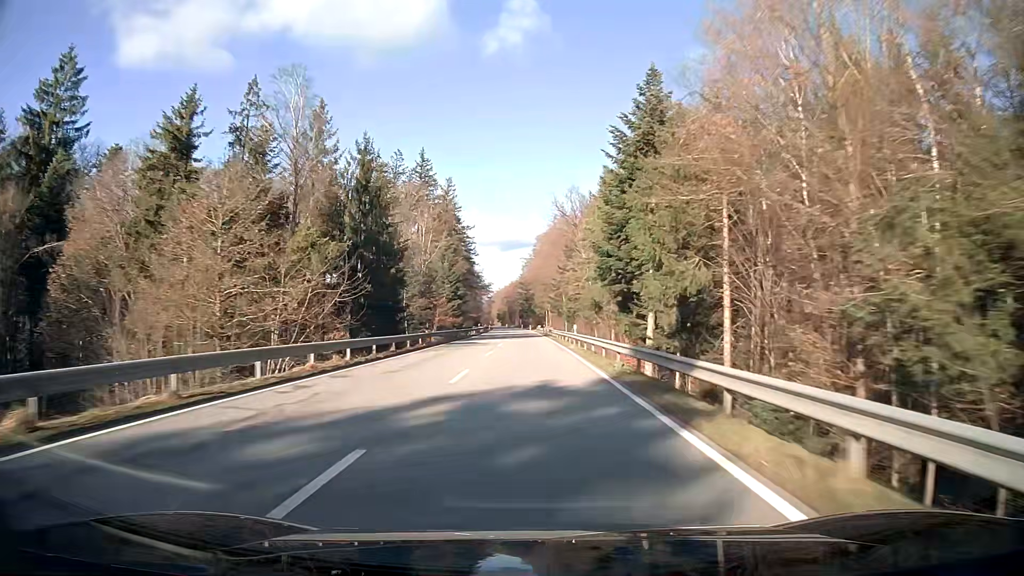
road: secondary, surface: asphalt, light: Day
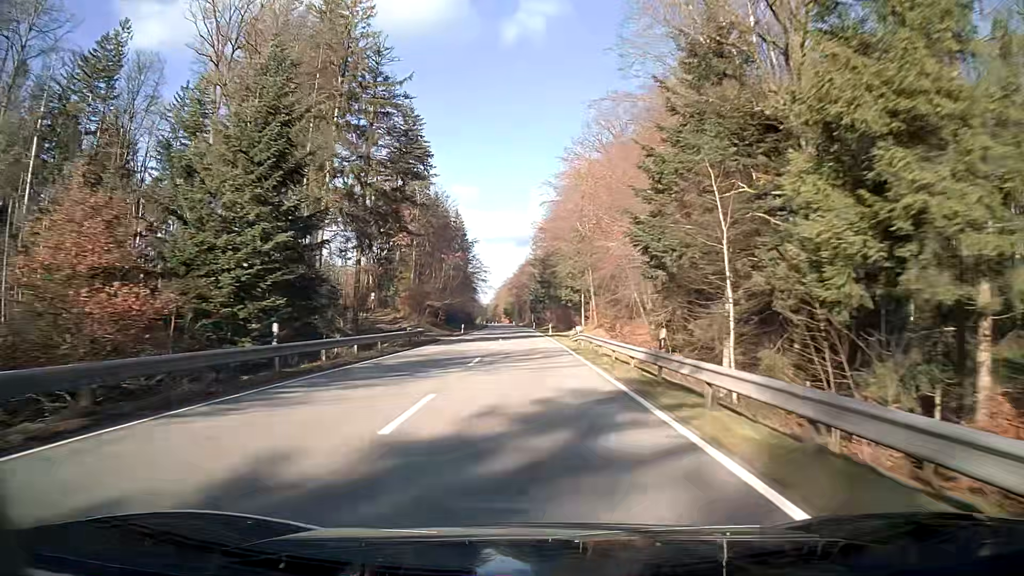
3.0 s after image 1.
(-0.7, +79.4) m; -1°
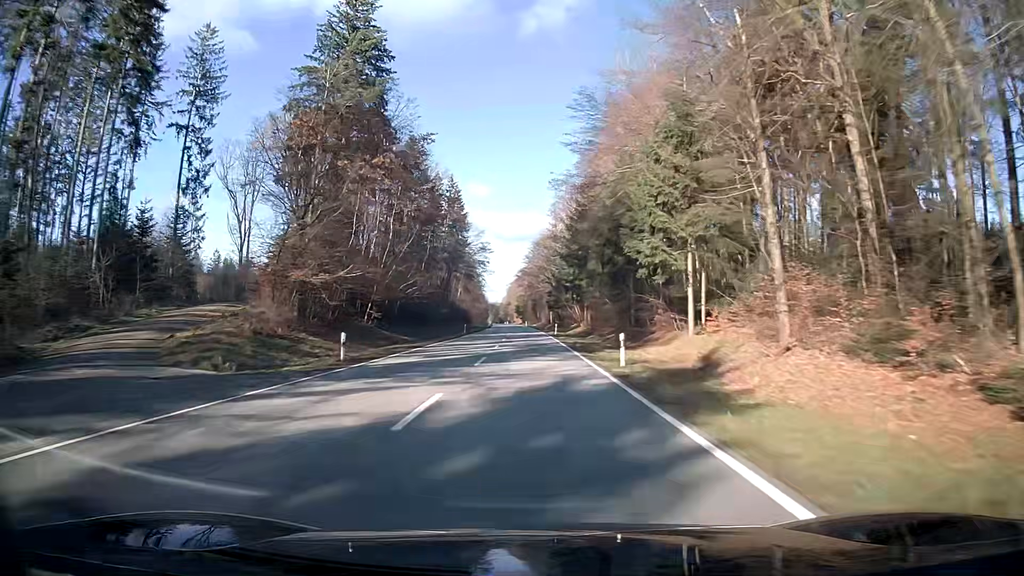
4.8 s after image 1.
(-0.4, +47.5) m; -1°
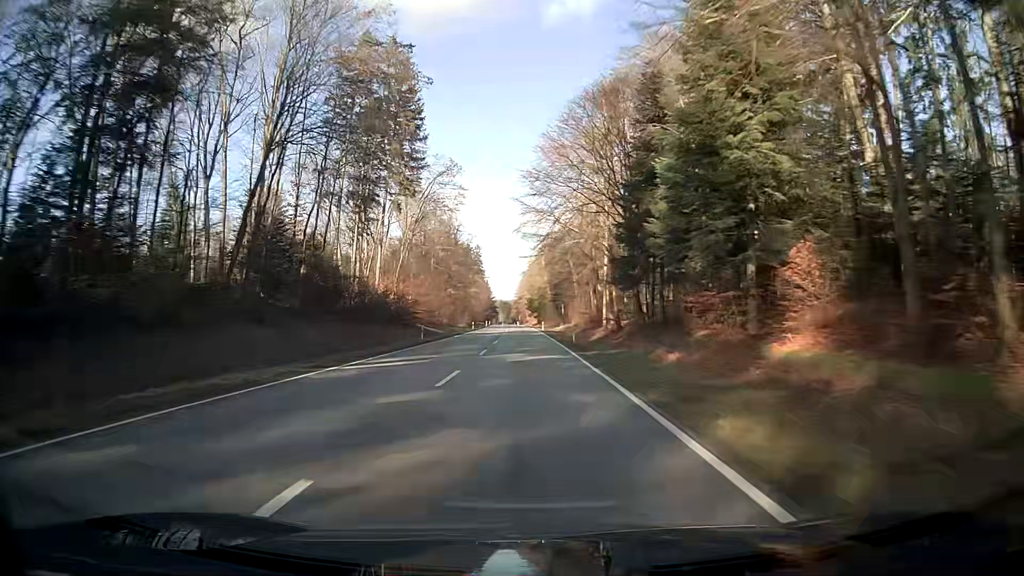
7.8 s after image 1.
(-1.3, +79.2) m; -2°
